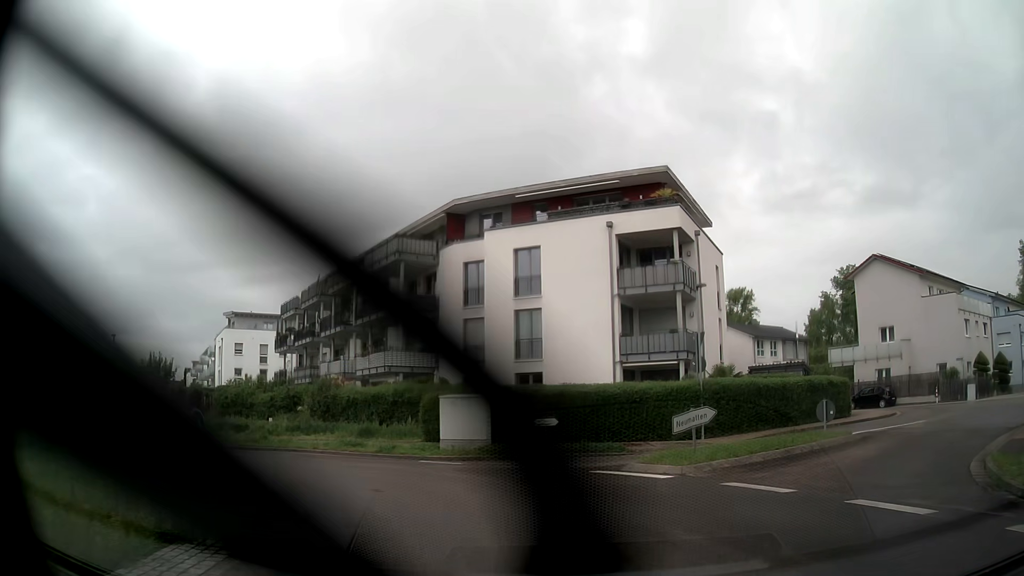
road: secondary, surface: asphalt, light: Day
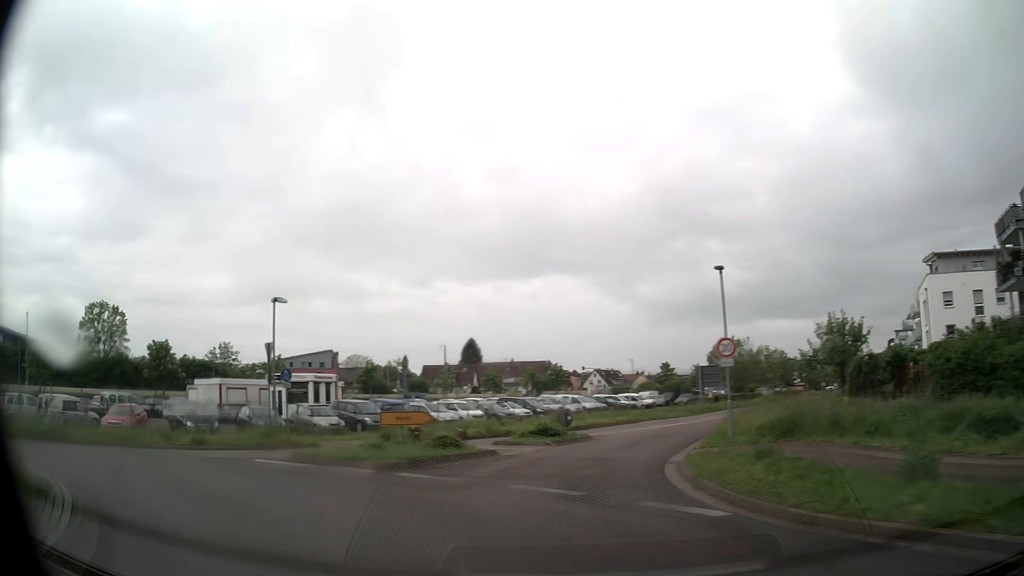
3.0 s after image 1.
(-7.6, +16.2) m; -62°
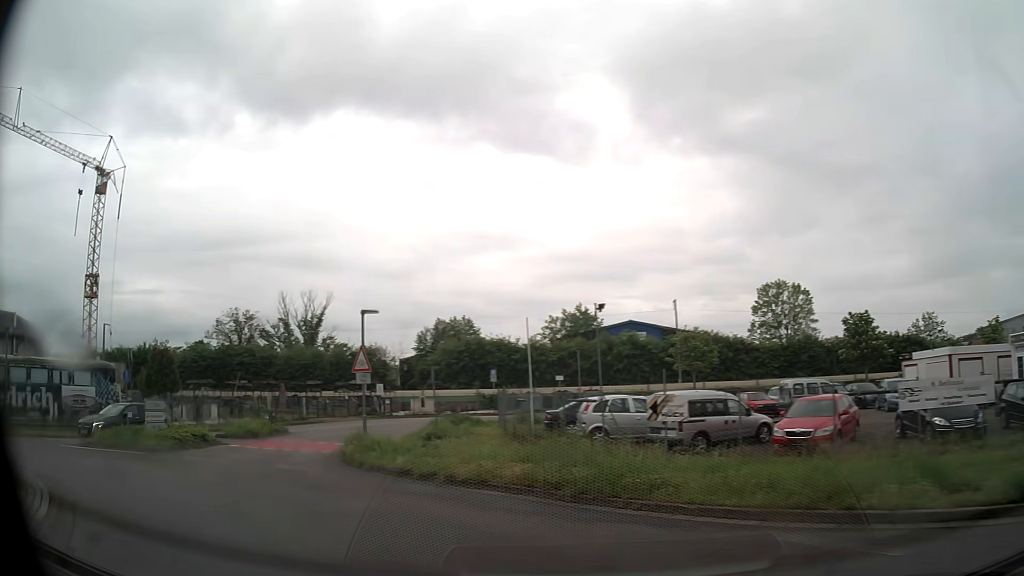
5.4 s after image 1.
(-7.0, +11.8) m; -60°
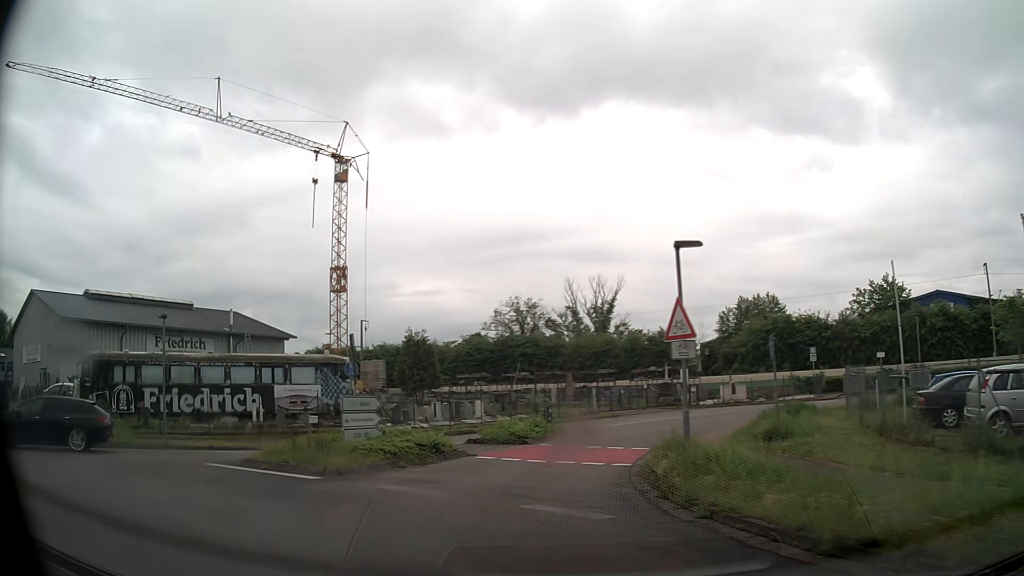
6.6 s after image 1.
(-1.6, +6.9) m; -24°
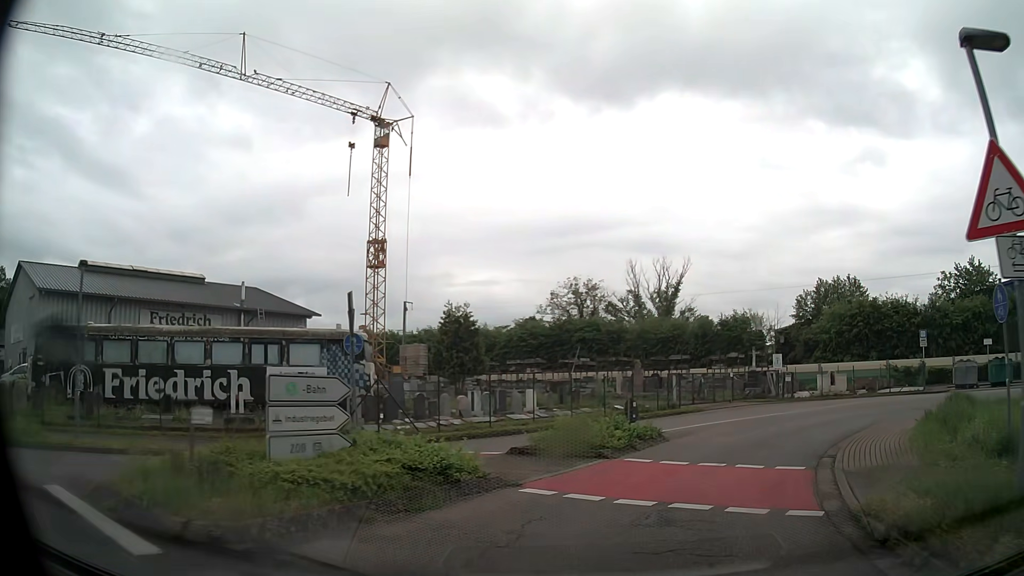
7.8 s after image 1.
(-0.7, +7.4) m; -4°
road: unclassified
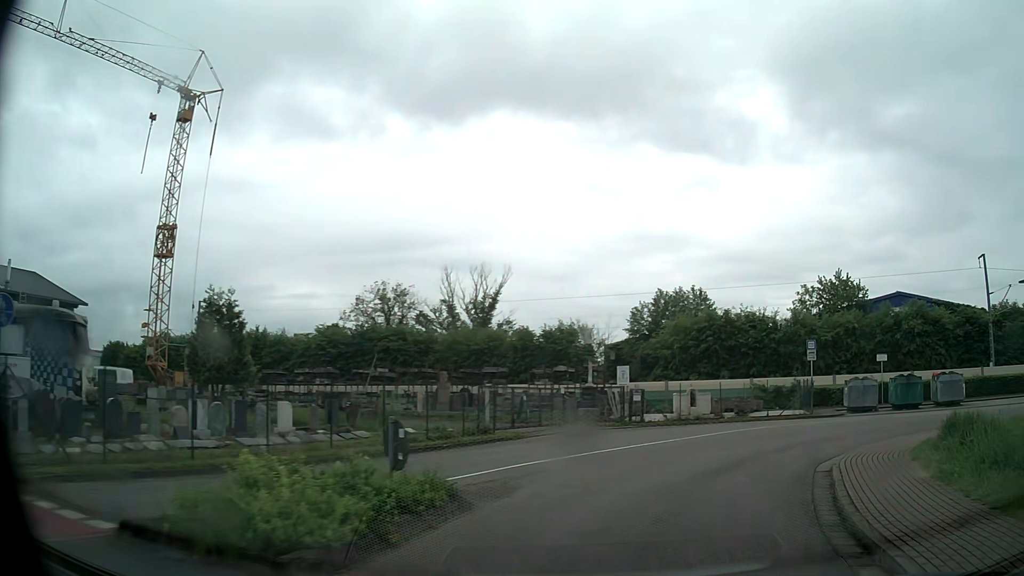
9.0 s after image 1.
(+1.0, +8.0) m; +16°
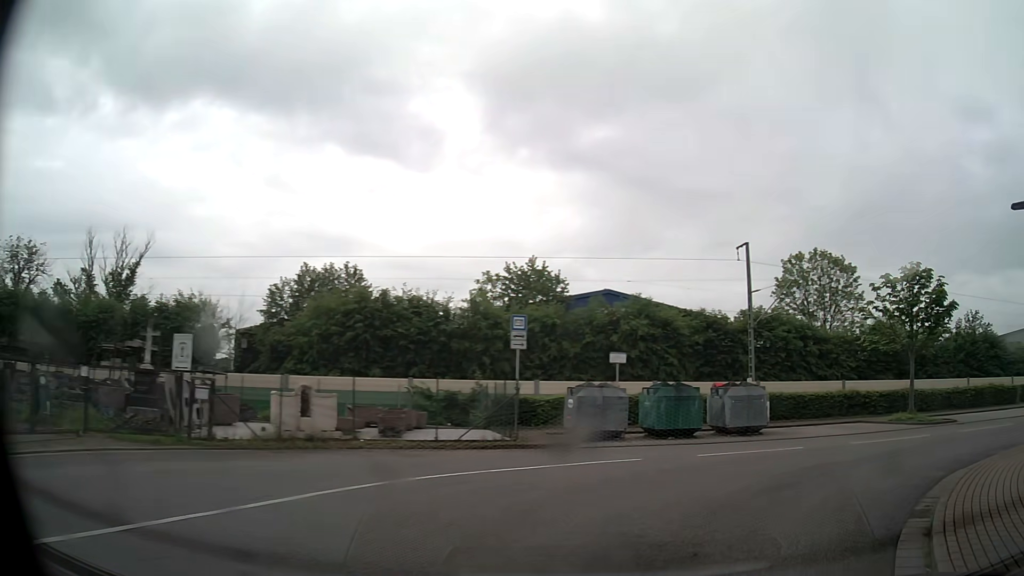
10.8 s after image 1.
(+2.8, +12.5) m; +29°
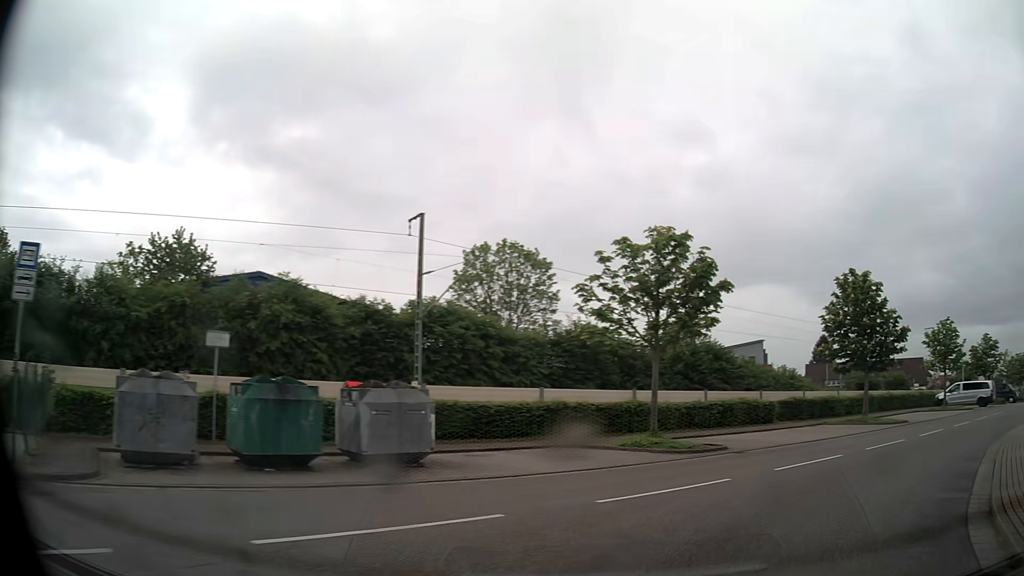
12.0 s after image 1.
(+1.9, +8.0) m; +28°
(+3, +9) (+10, +17) (+17, +23) (+25, +30) (+33, +36) (+40, +43) (+48, +49) (+55, +56) (+63, +62) (+70, +69) m
